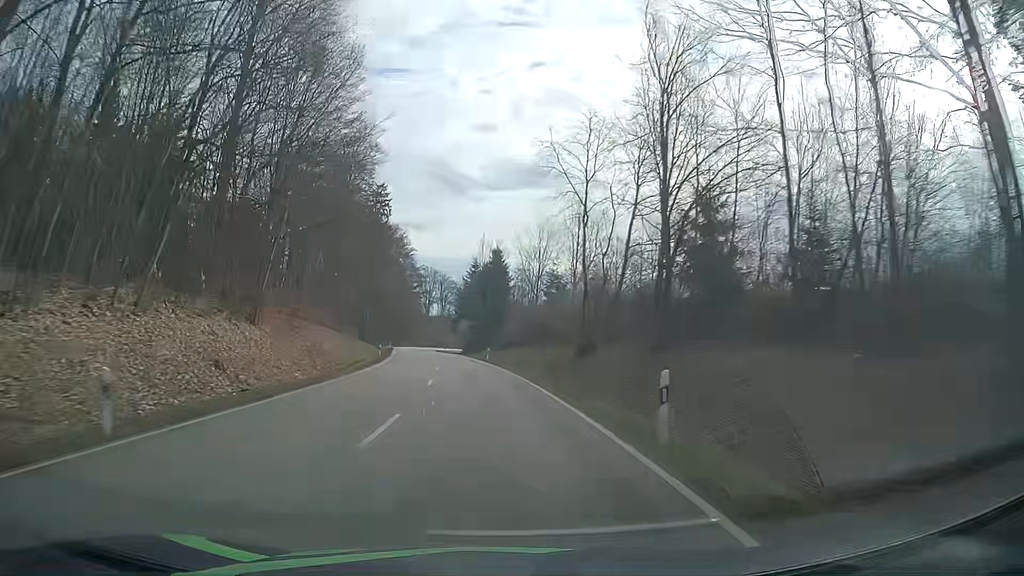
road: secondary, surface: asphalt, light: Day
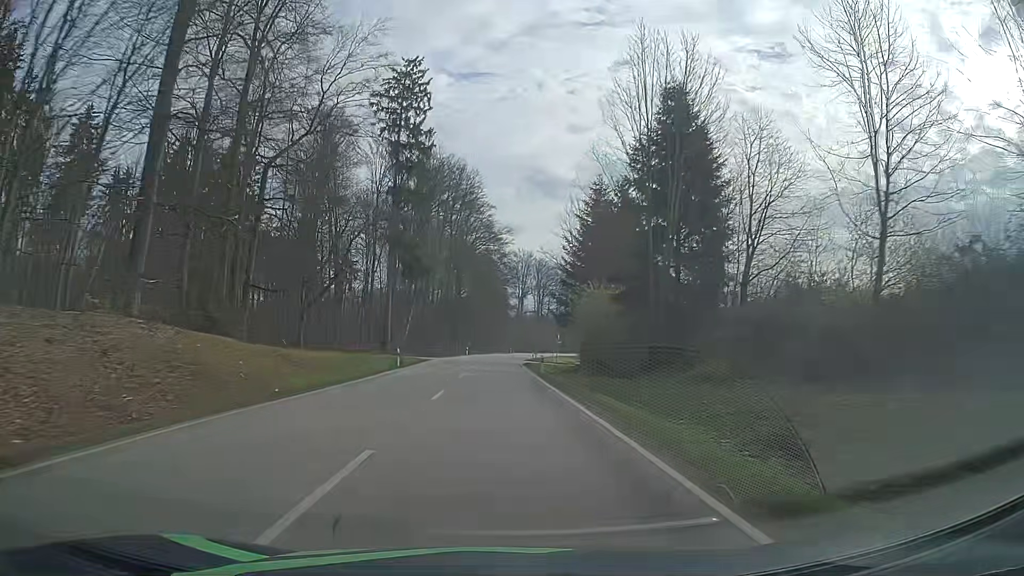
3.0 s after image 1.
(-5.9, +63.9) m; -9°
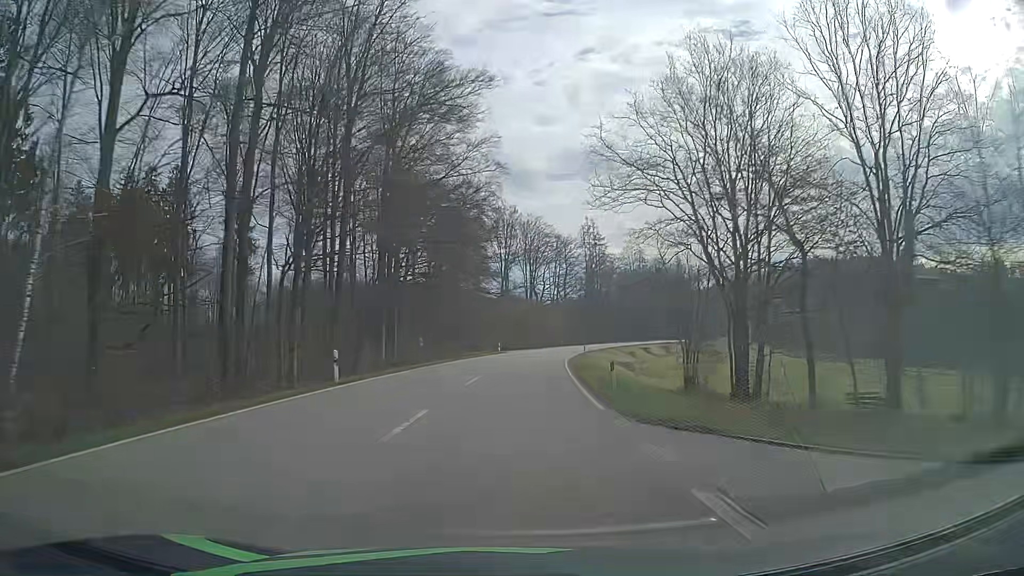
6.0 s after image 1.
(-0.7, +66.9) m; +1°
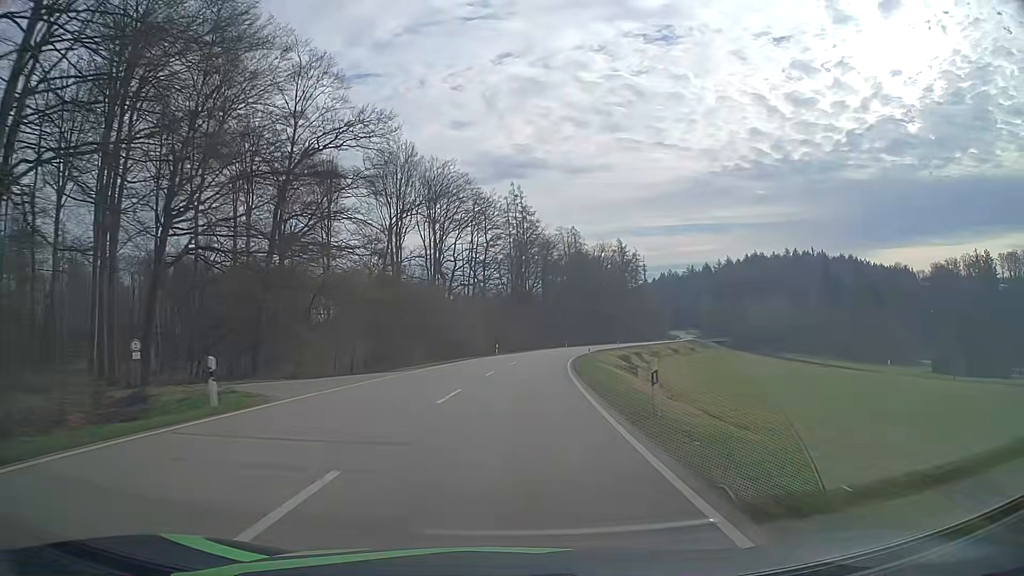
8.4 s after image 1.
(+3.8, +53.9) m; +8°
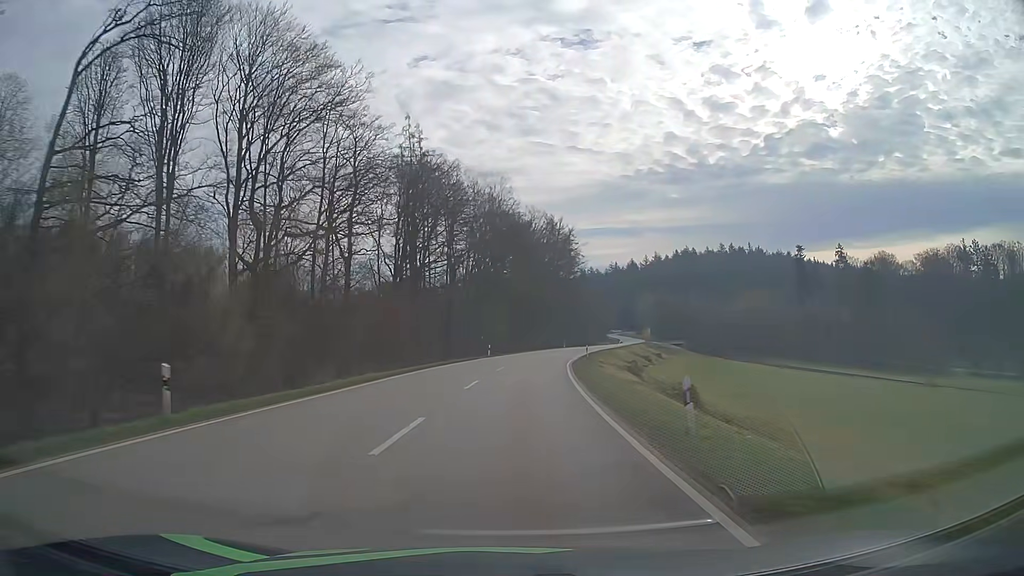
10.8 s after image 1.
(+3.7, +54.0) m; +8°
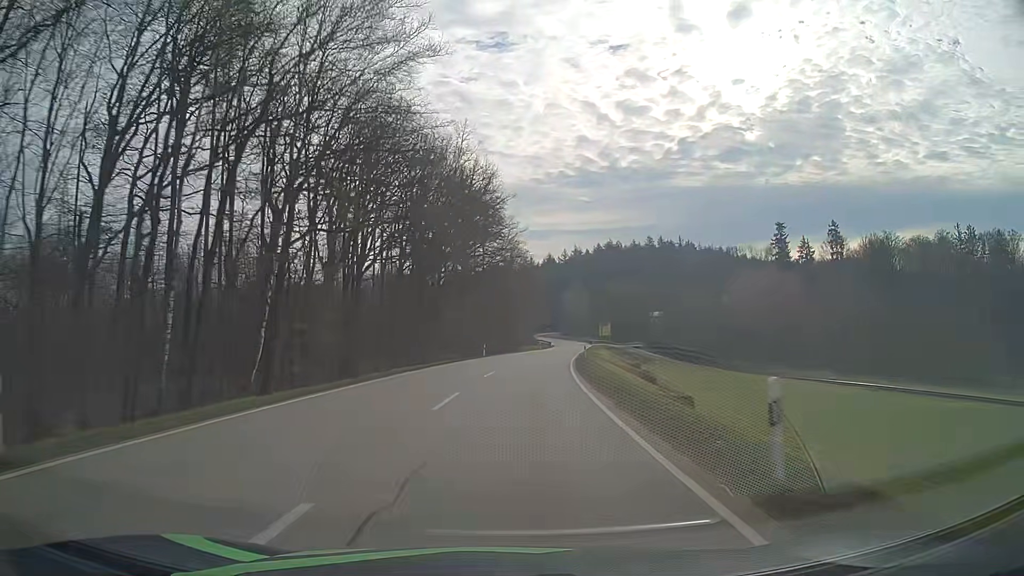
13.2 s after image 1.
(+3.7, +54.2) m; +8°
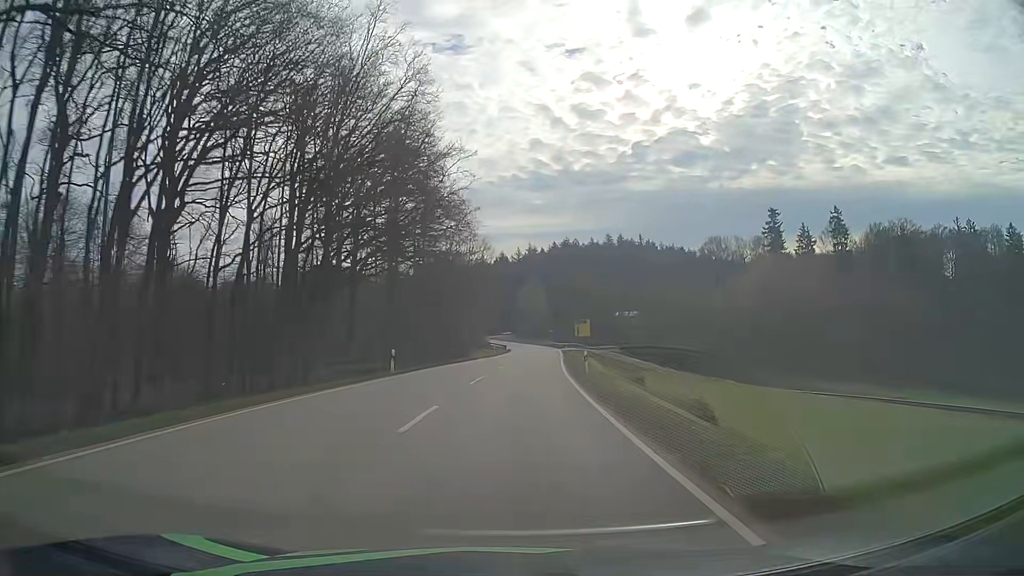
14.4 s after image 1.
(+0.9, +27.1) m; +4°
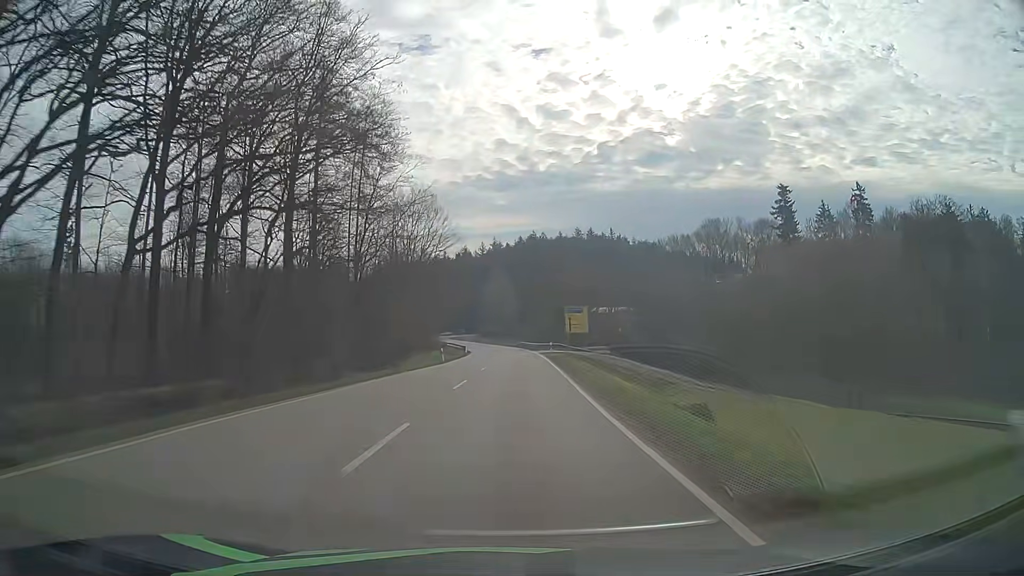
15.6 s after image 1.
(+0.8, +26.8) m; +3°
(0, +10) (0, +20) (0, +30) (+1, +40) (+1, +50) (+1, +60) (+1, +70) (+1, +80) (0, +90) (0, +100) m
